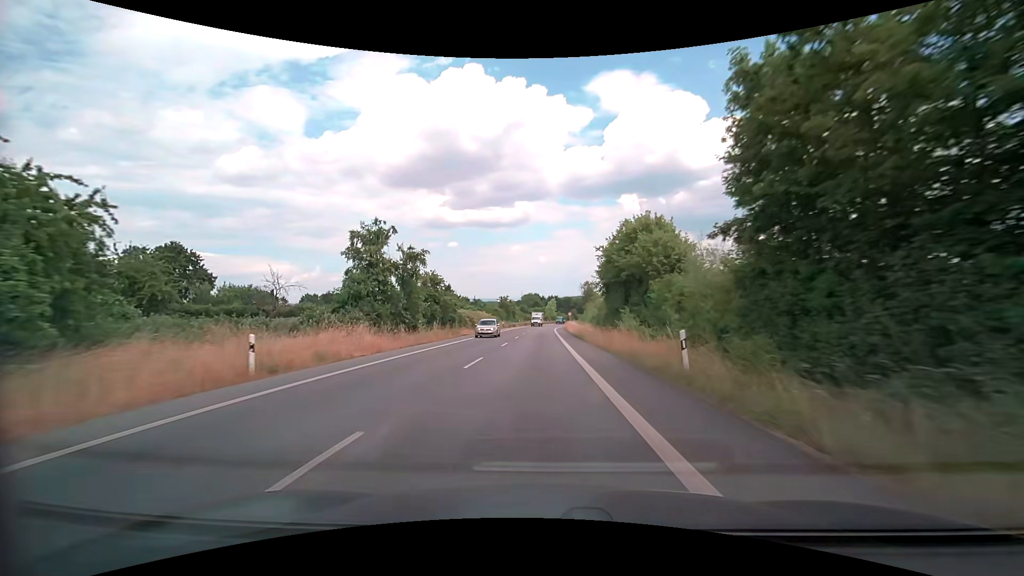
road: secondary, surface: asphalt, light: Day
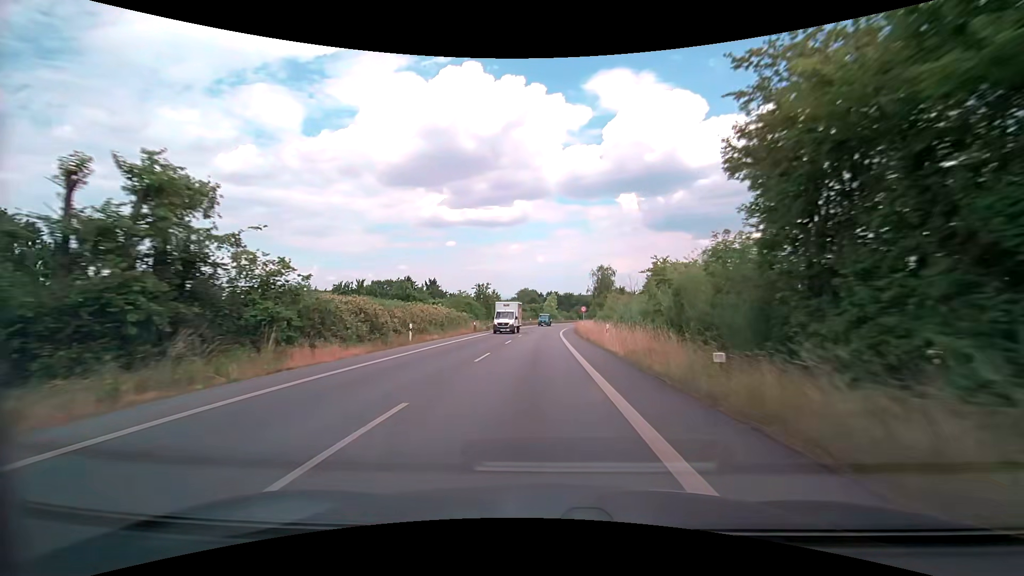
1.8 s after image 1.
(+0.1, +34.1) m; 0°
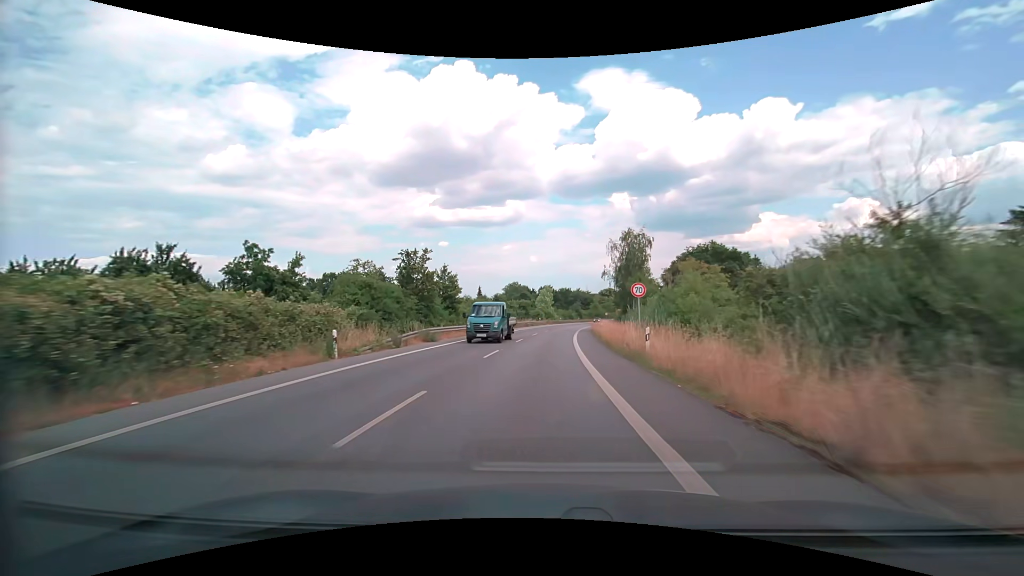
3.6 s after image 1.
(+0.2, +34.8) m; +1°
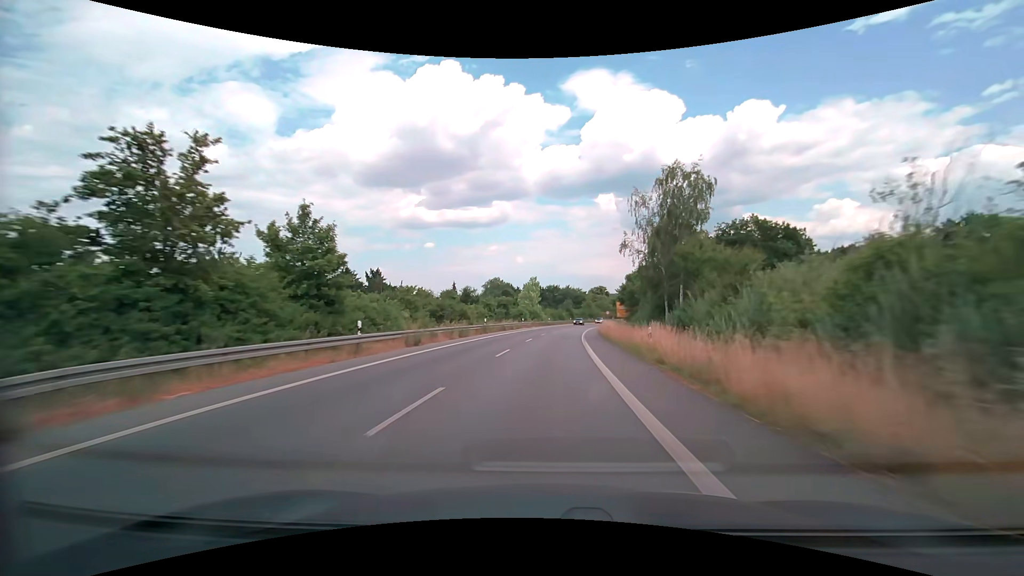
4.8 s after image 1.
(+0.3, +23.6) m; +1°
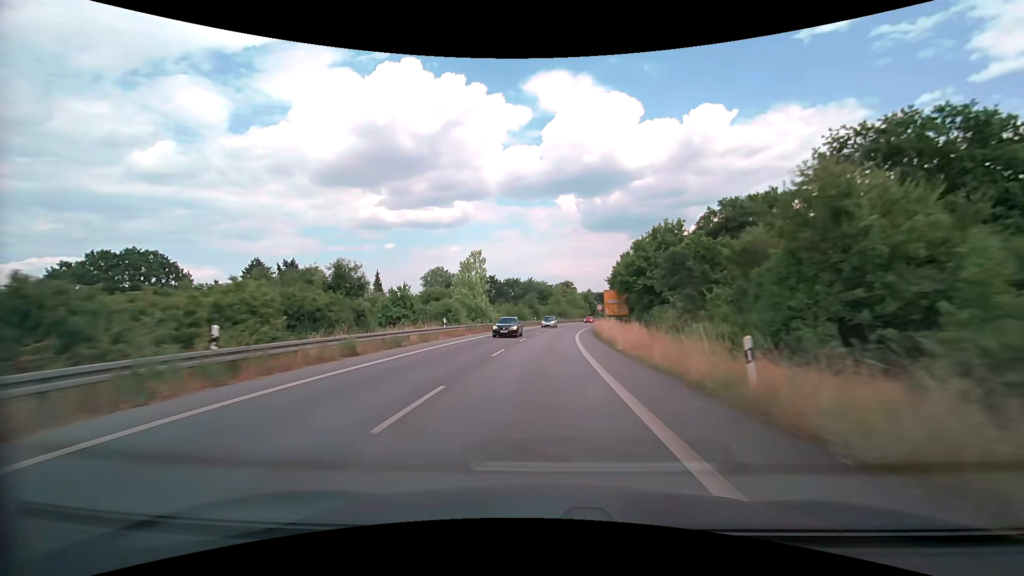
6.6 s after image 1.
(+1.4, +35.8) m; +4°
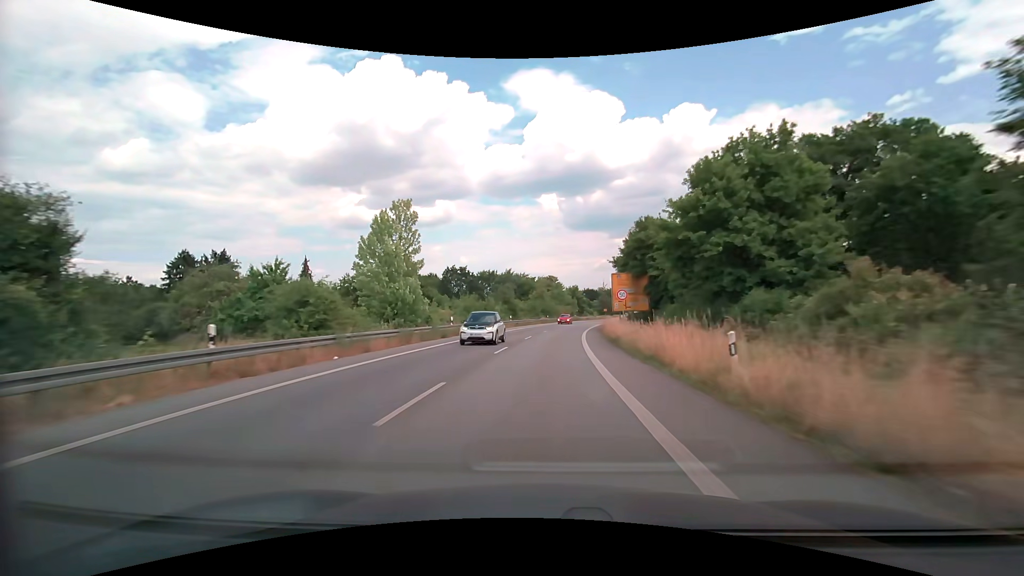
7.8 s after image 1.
(+0.5, +23.6) m; +2°
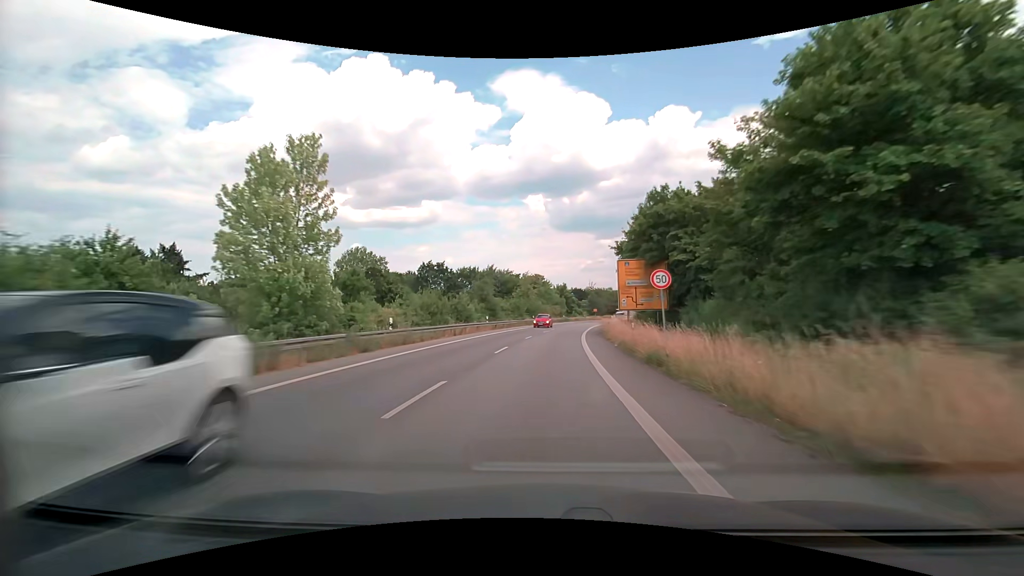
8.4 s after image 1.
(+0.1, +11.4) m; +1°
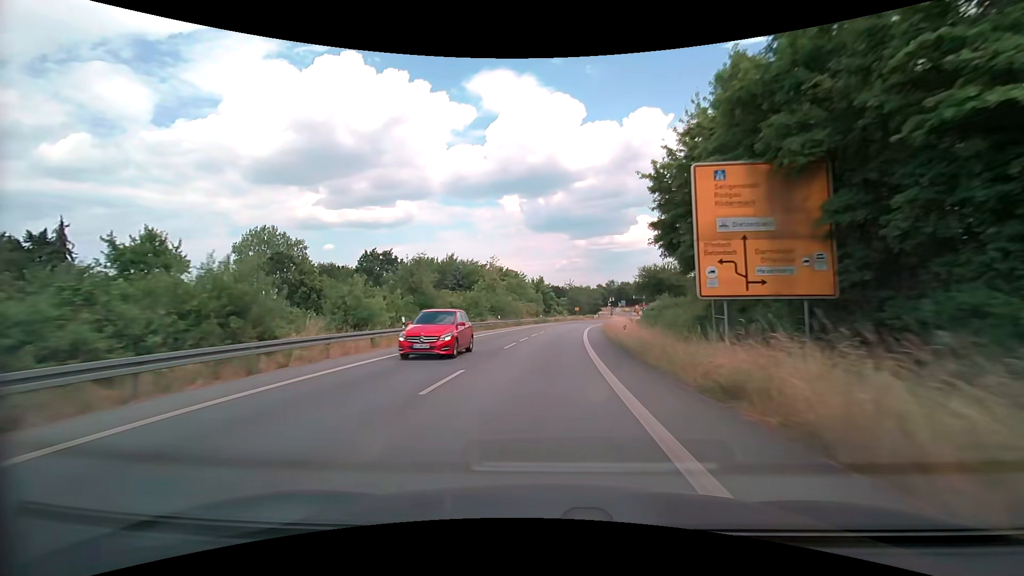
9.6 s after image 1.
(+0.5, +21.7) m; +3°
(0, +10) (0, +20) (+1, +30) (+2, +40) (+3, +50) (+4, +60) (+6, +70) (+7, +80) (+9, +89) (+11, +99) m
